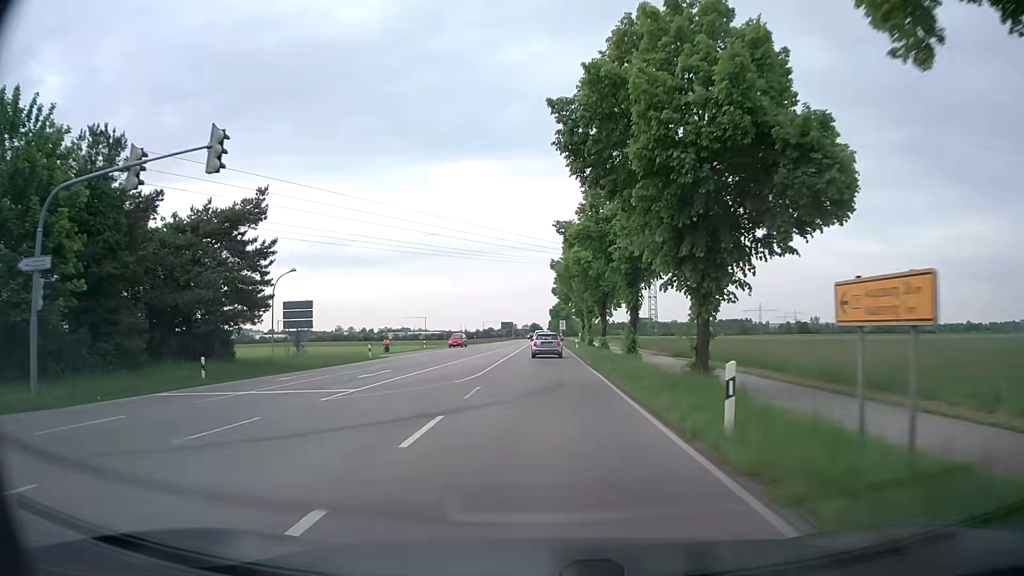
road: secondary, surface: asphalt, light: Day
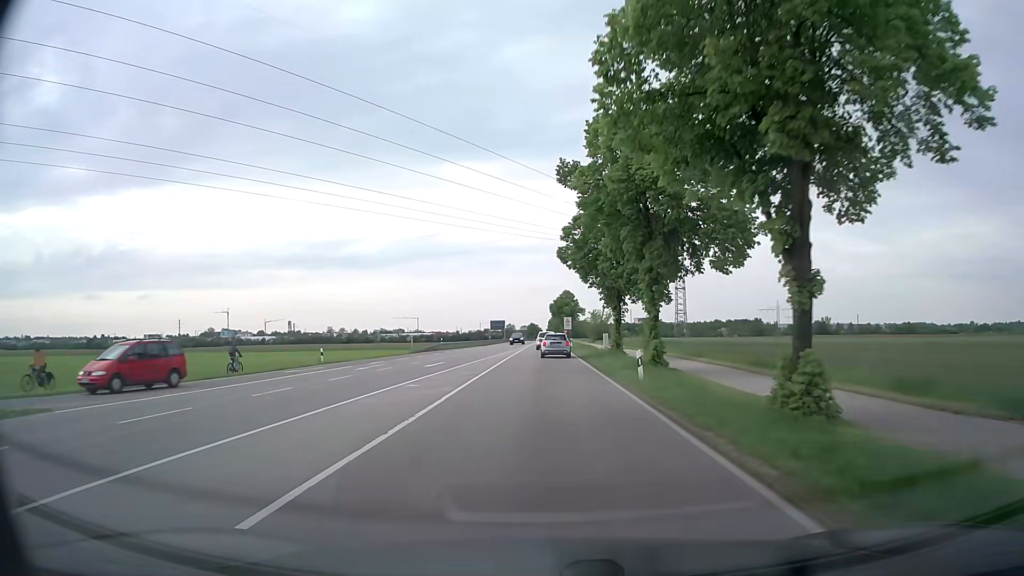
(-0.1, +37.1) m; 0°
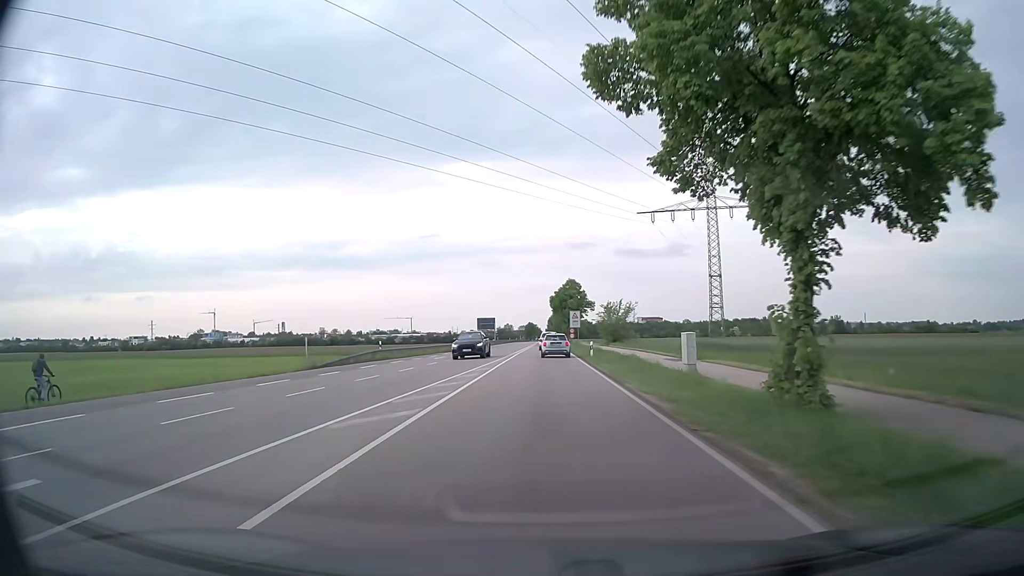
(0.0, +29.9) m; 0°
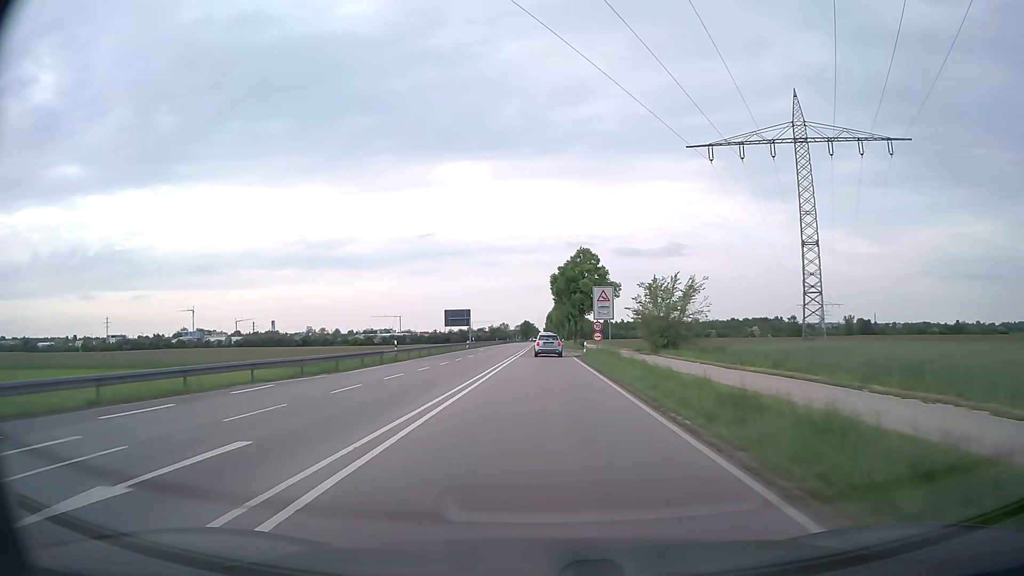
(0.0, +41.4) m; 0°
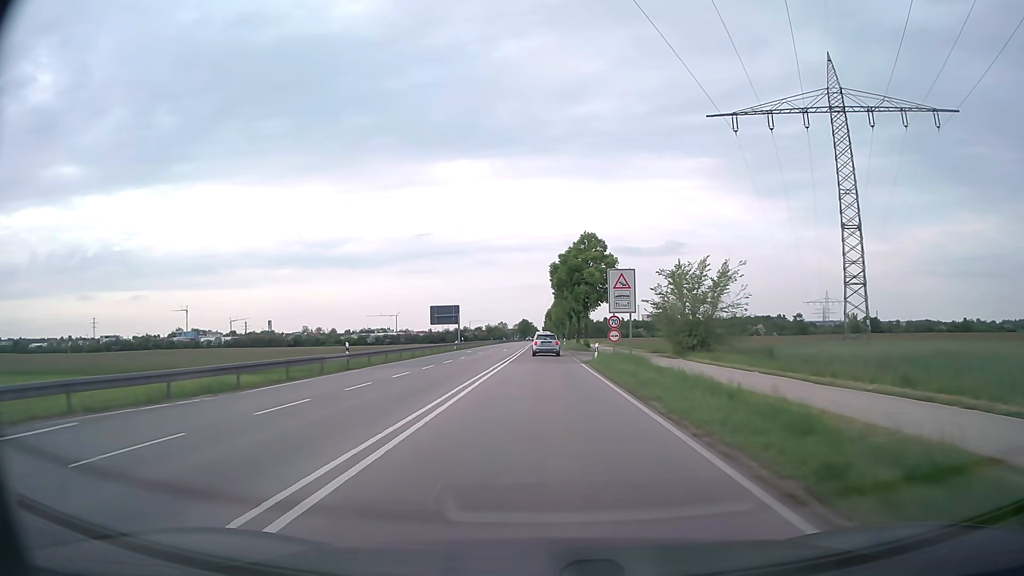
(0.0, +10.5) m; 0°
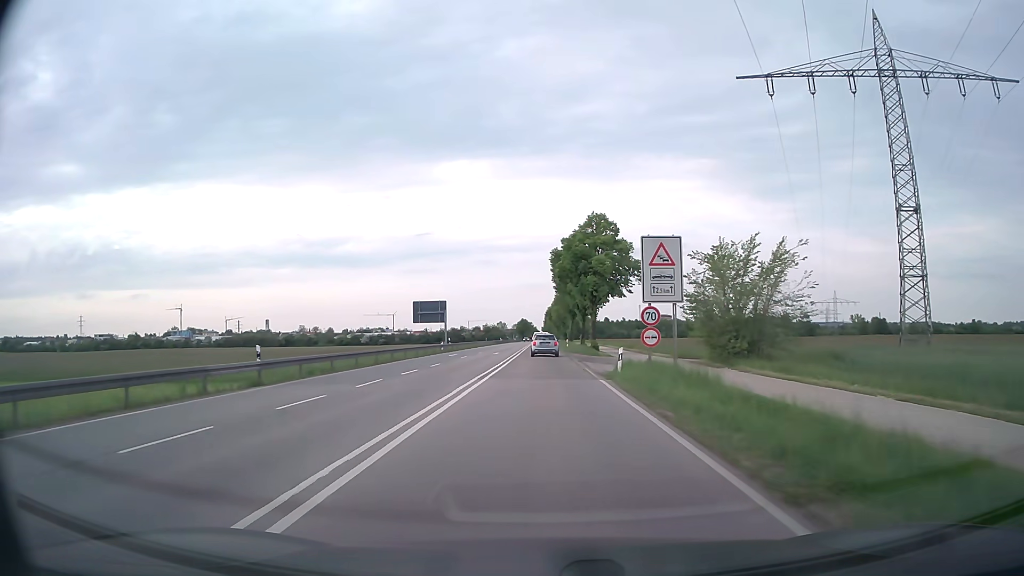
(0.0, +10.6) m; 0°
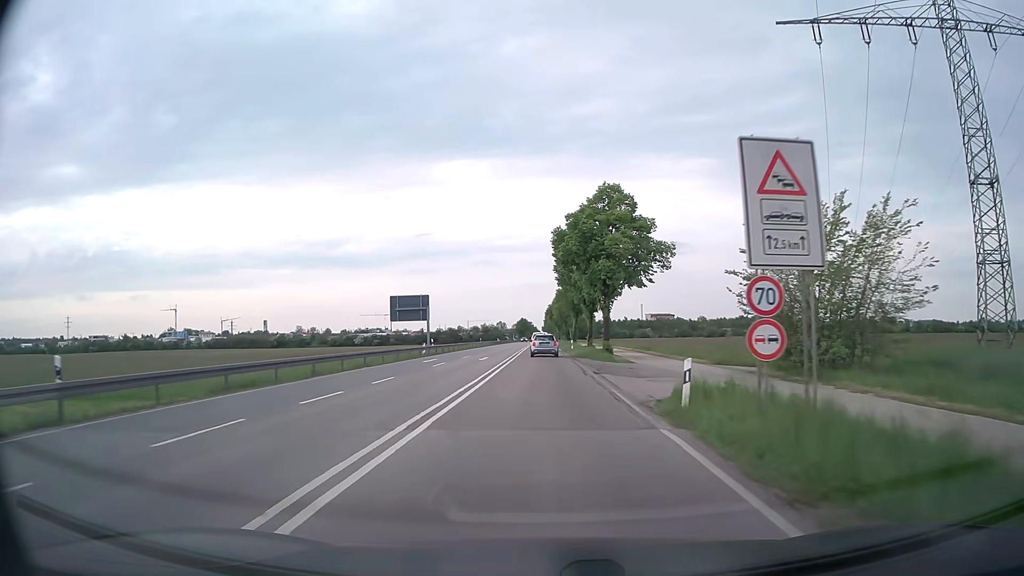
(0.0, +10.7) m; 0°
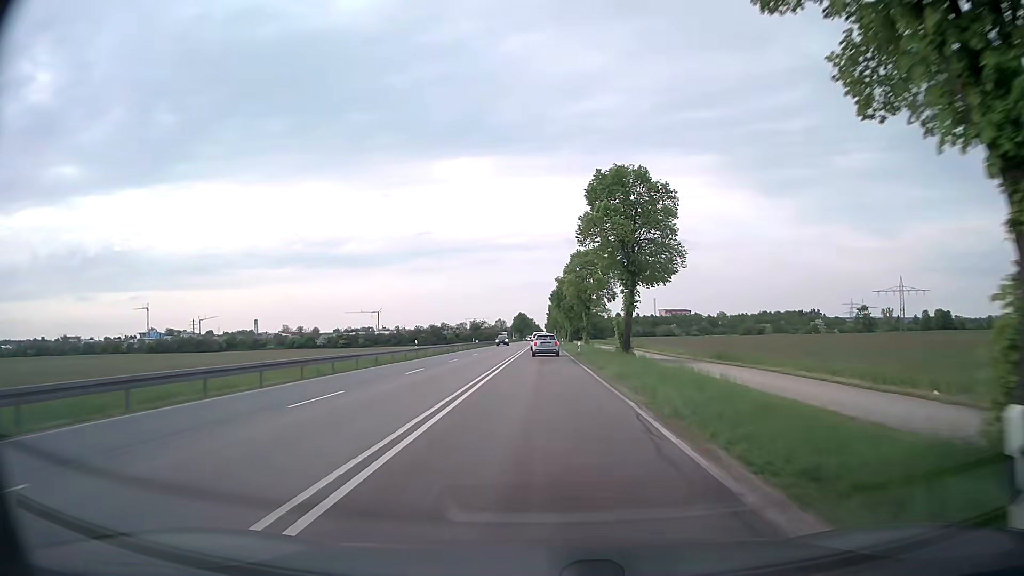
(-0.1, +53.9) m; 0°
(0, +10) (0, +20) (0, +30) (0, +40) (0, +50) (0, +60) (0, +70) (0, +80) (0, +90) (0, +100) m
